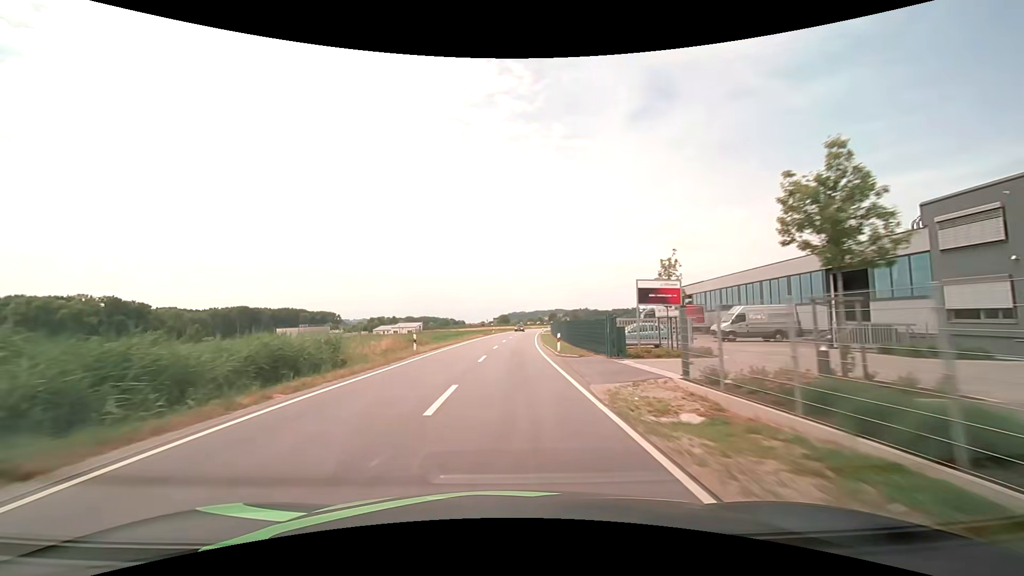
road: secondary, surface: asphalt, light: Day
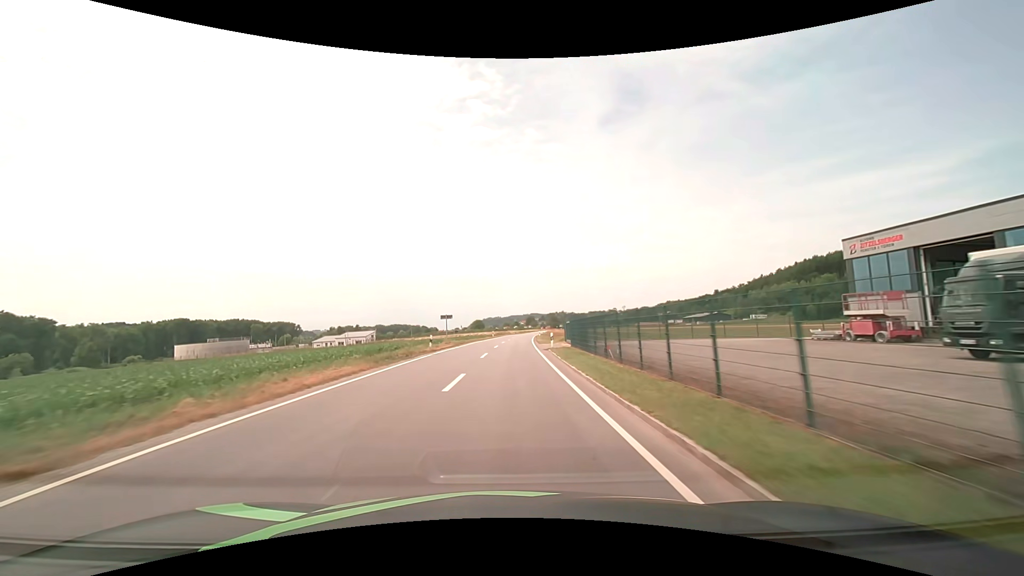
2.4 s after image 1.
(+1.0, +44.9) m; +3°
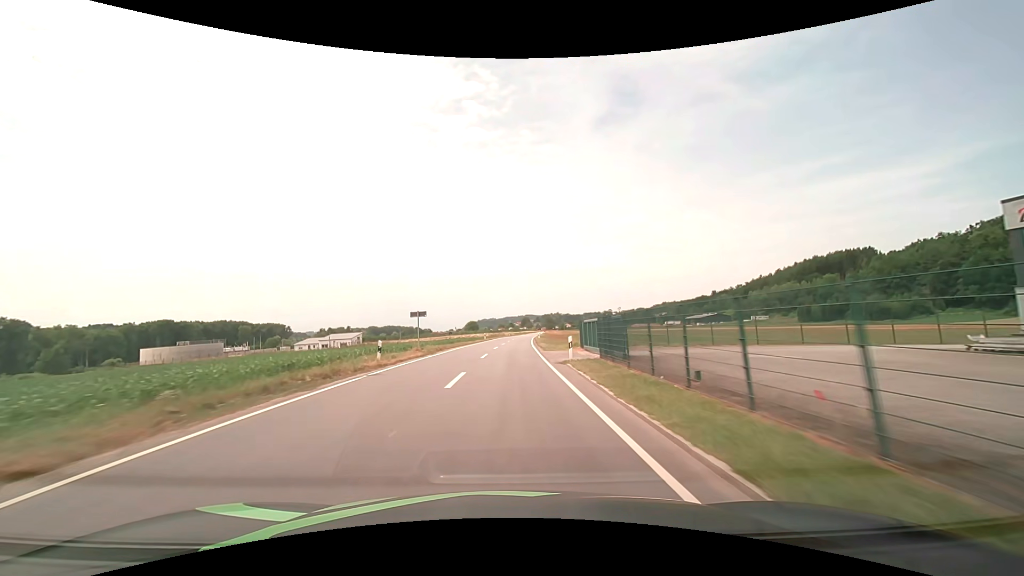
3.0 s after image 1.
(0.0, +11.4) m; 0°
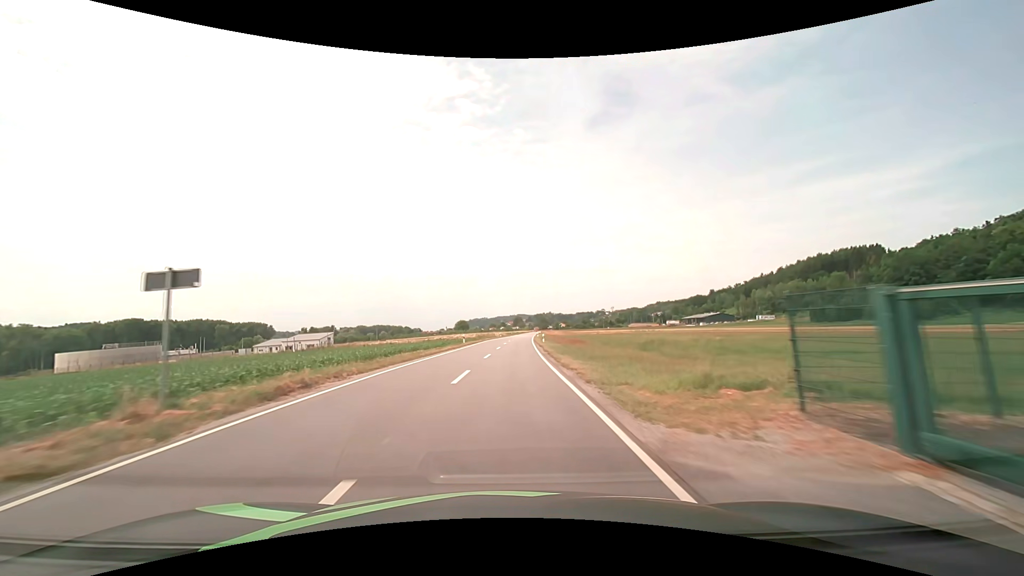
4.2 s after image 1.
(+0.2, +22.9) m; +1°
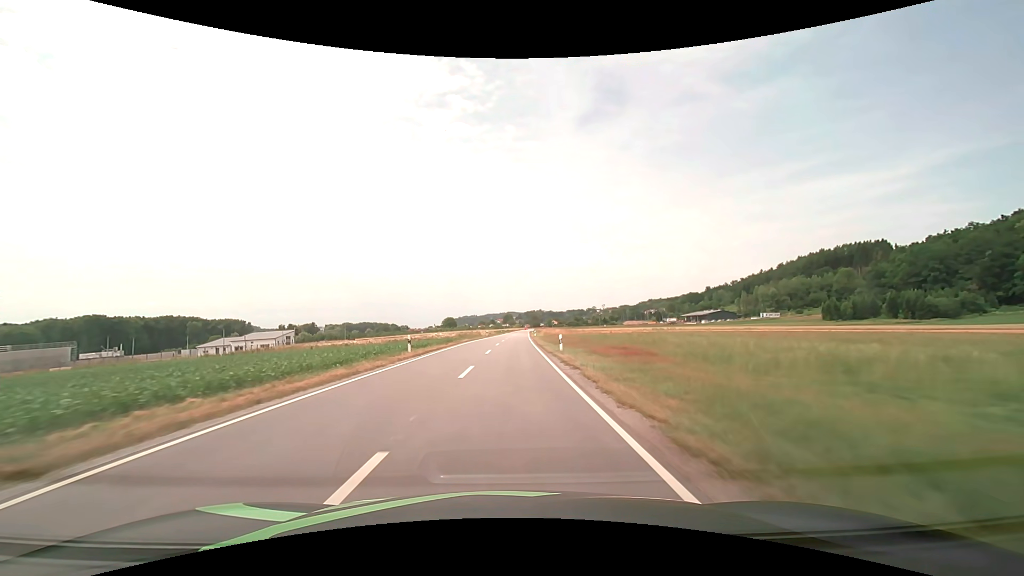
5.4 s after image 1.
(+0.2, +23.0) m; +1°
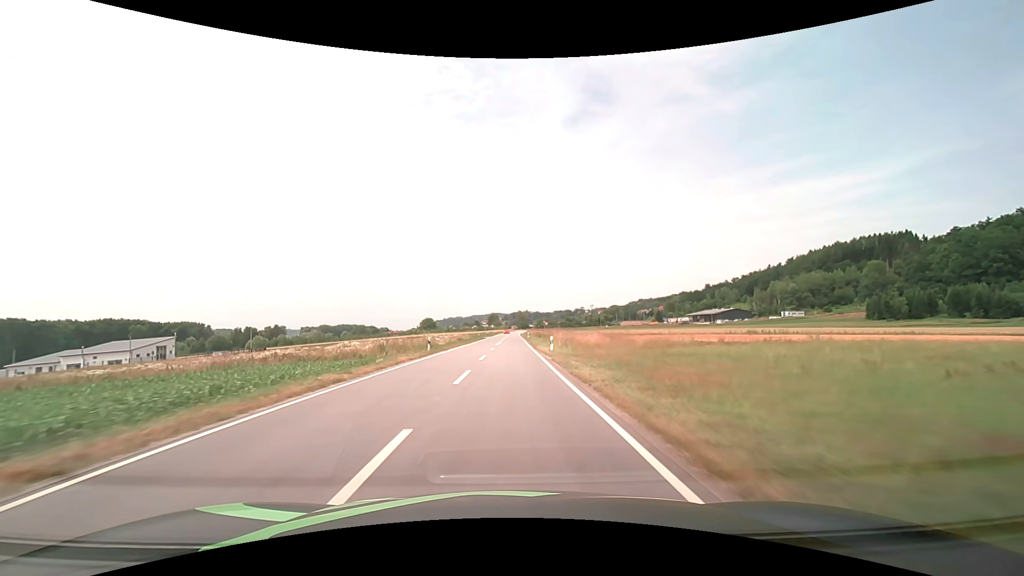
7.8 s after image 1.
(+0.8, +46.7) m; +2°
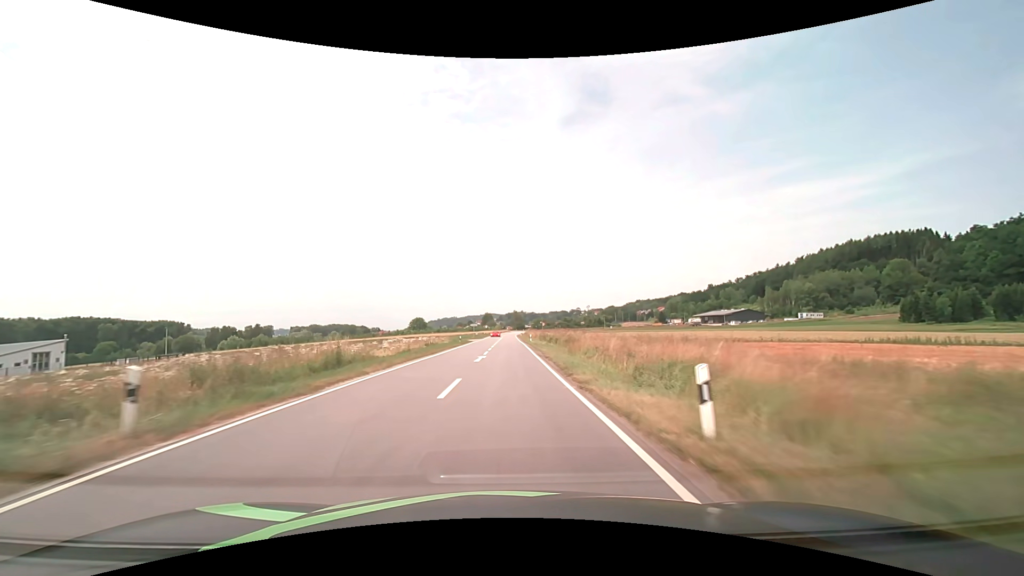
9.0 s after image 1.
(+0.1, +23.6) m; 0°
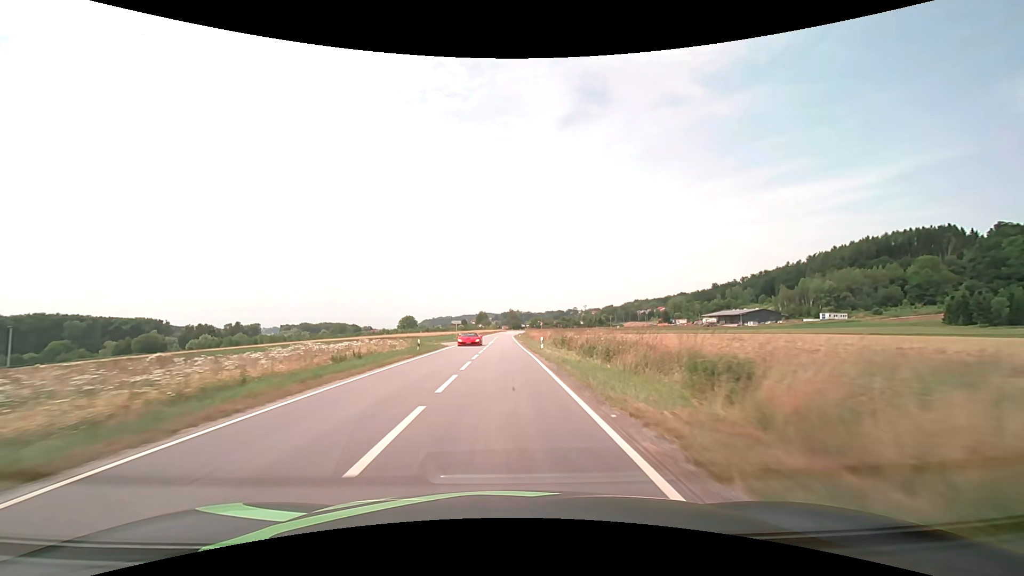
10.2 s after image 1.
(+0.1, +23.8) m; 0°
(0, +10) (0, +20) (0, +30) (0, +40) (0, +50) (0, +60) (0, +70) (0, +80) (0, +90) (0, +100) m
